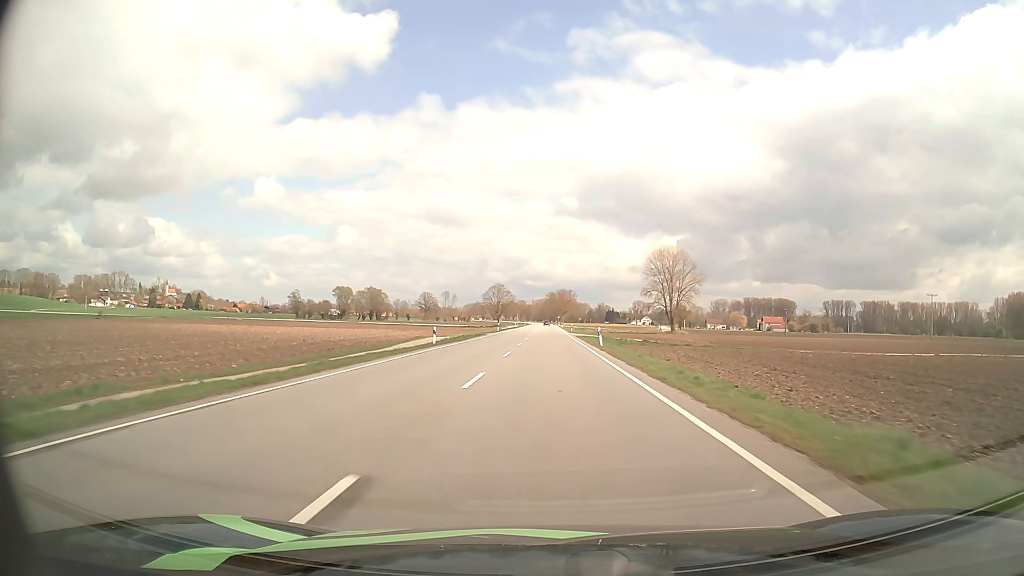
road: primary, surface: asphalt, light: Day
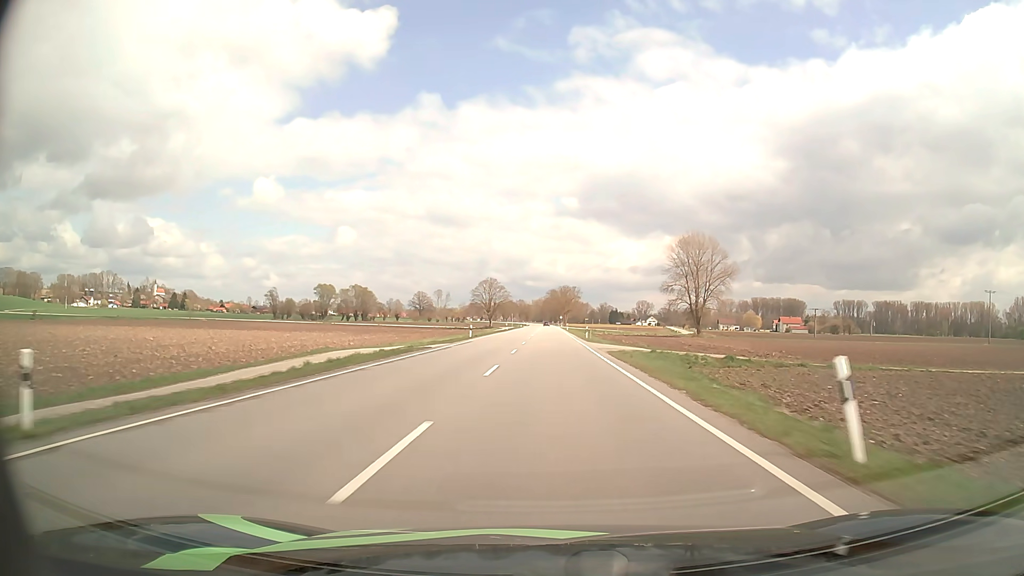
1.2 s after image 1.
(0.0, +32.3) m; 0°
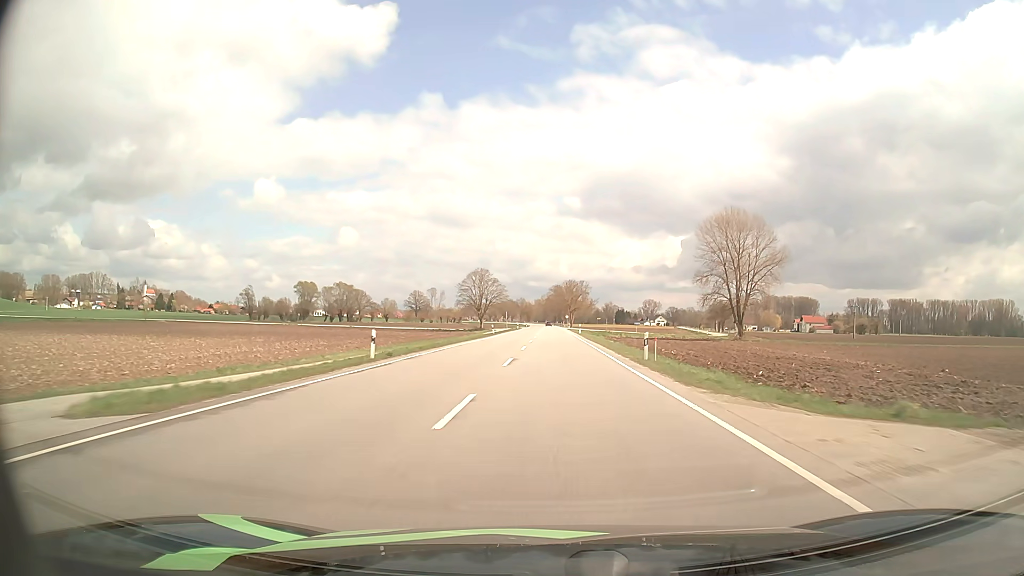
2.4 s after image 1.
(0.0, +32.4) m; 0°
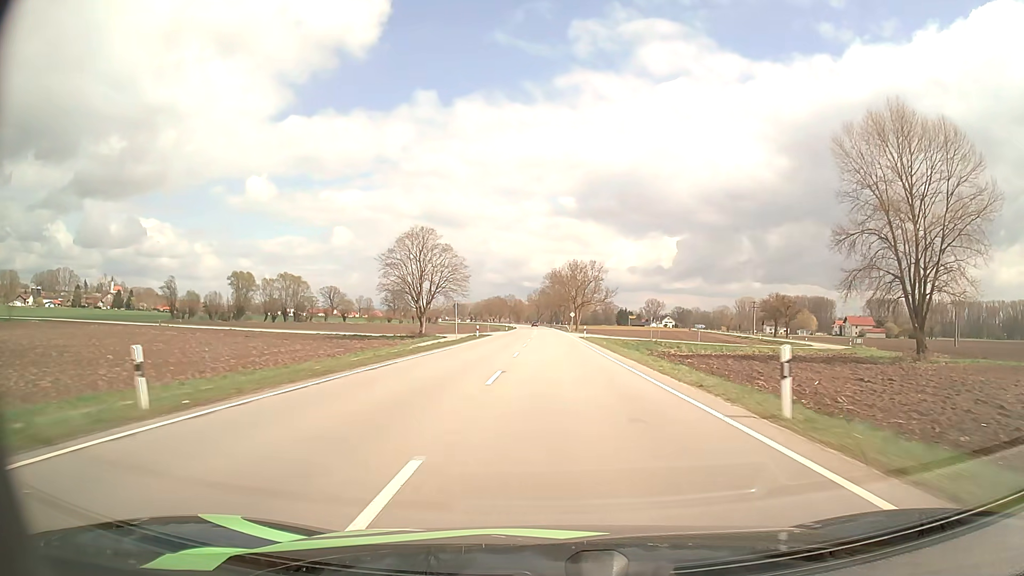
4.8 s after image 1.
(+0.1, +65.3) m; 0°
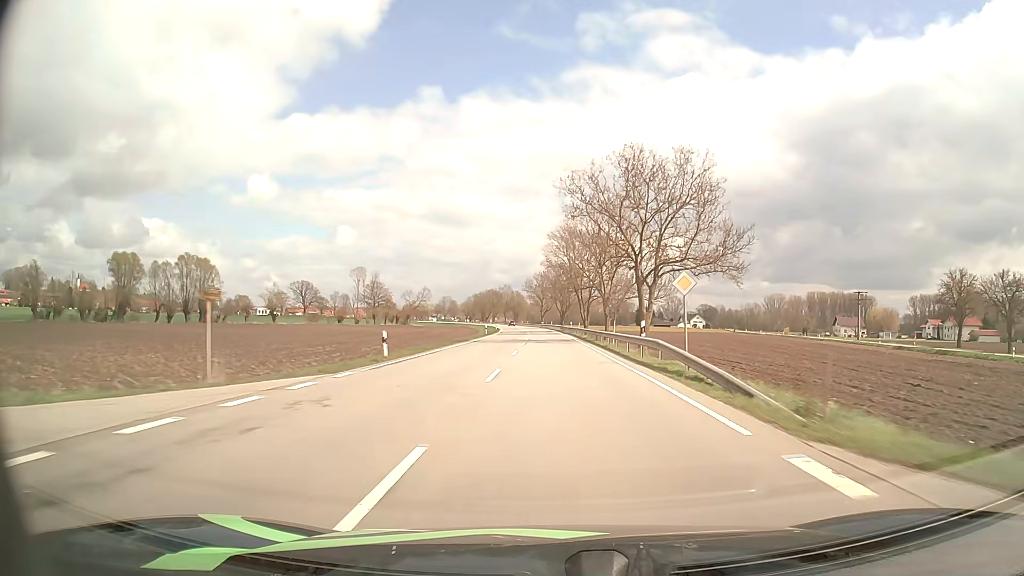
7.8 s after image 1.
(-0.1, +82.7) m; -1°
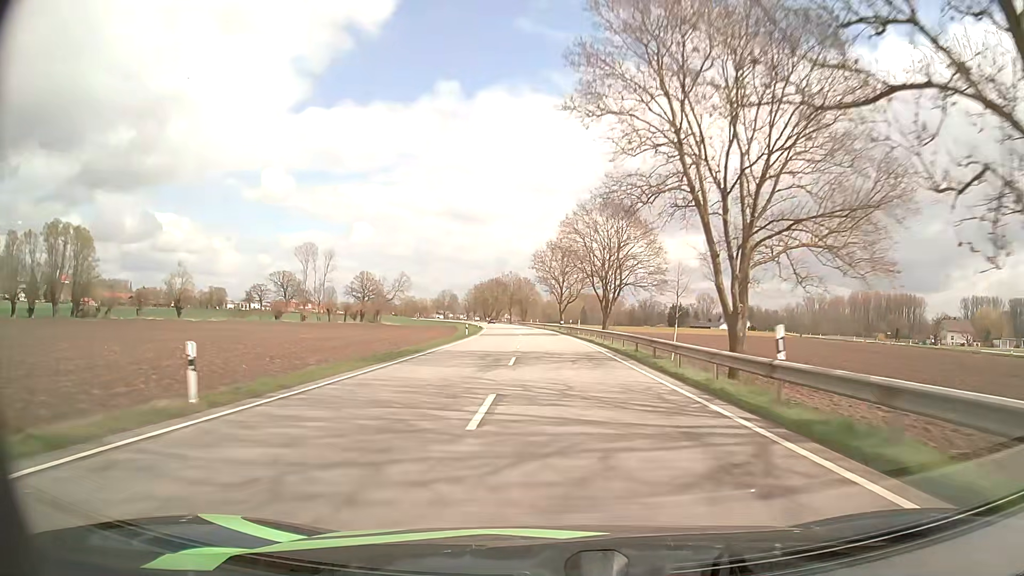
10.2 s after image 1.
(-0.7, +66.3) m; -1°
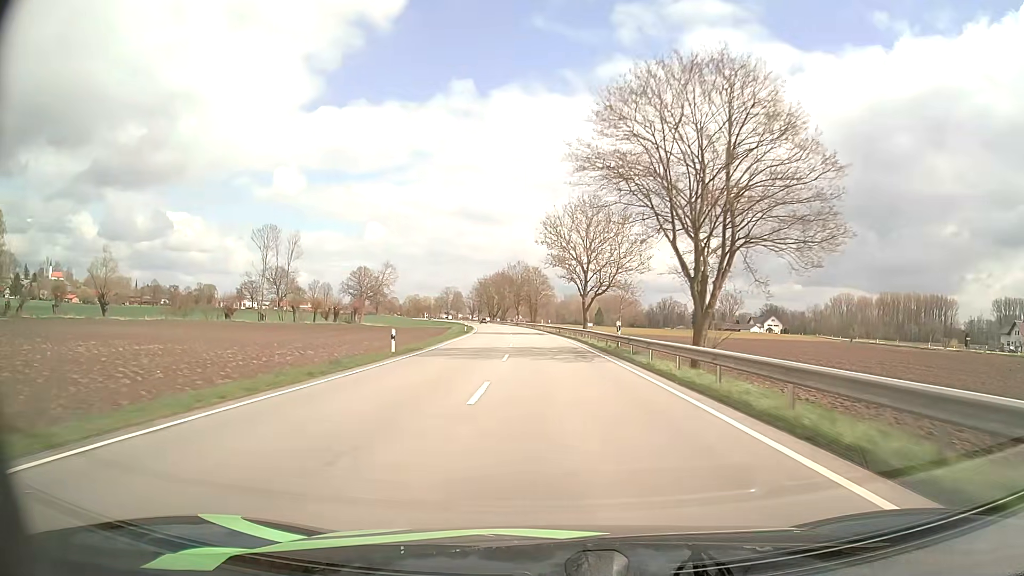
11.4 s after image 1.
(-0.3, +33.3) m; -1°
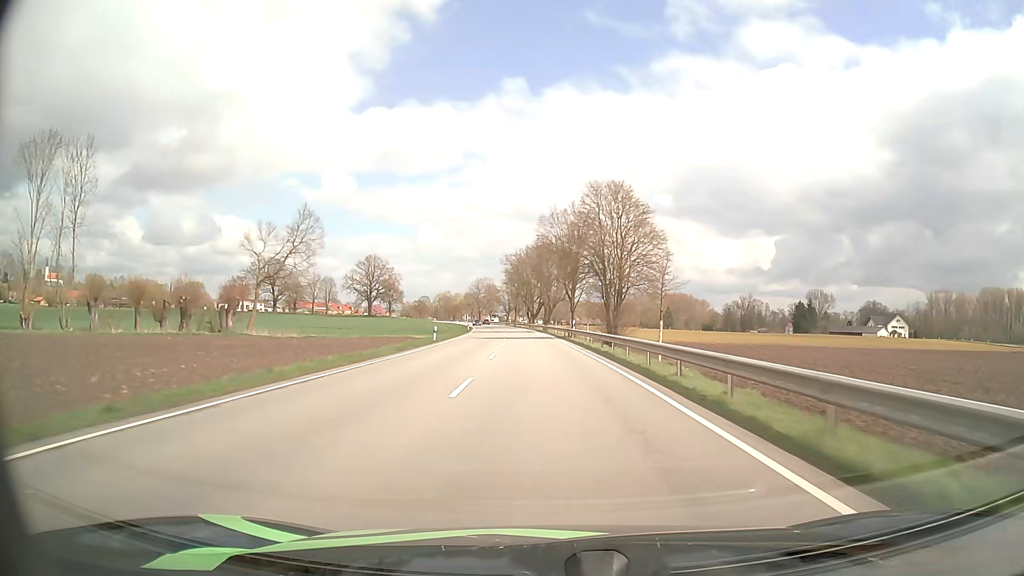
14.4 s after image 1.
(-3.2, +82.4) m; -5°
(0, +10) (0, +20) (0, +30) (-1, +40) (-1, +50) (-2, +60) (-3, +70) (-3, +80) (-4, +90) (-5, +100) m
